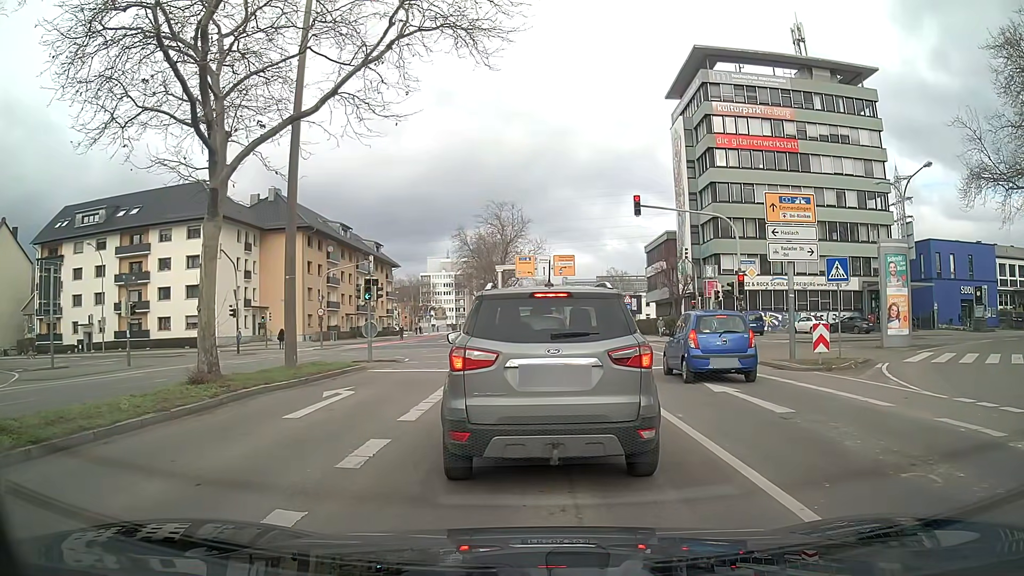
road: secondary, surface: asphalt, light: Day
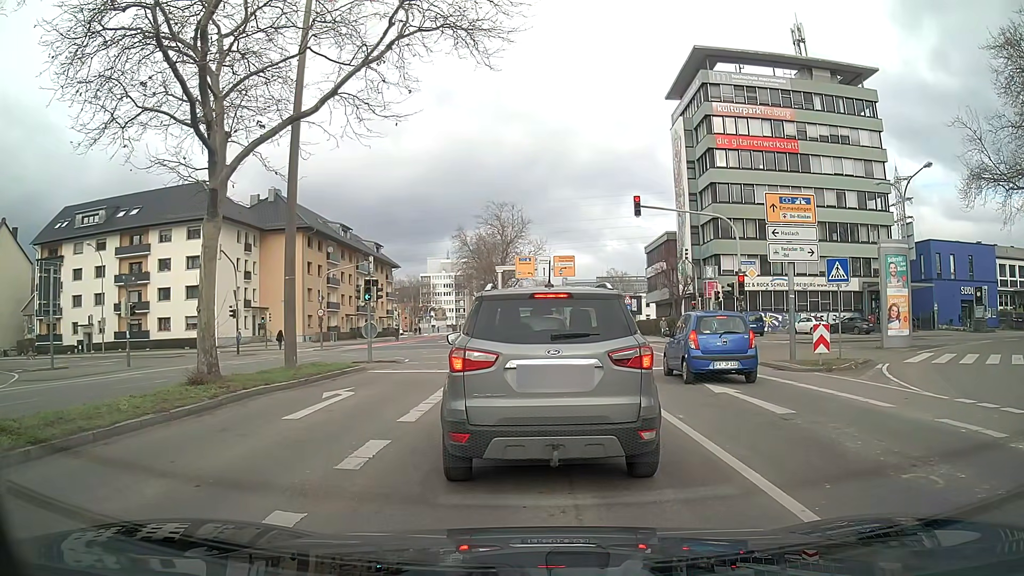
(0.0, +0.1) m; 0°
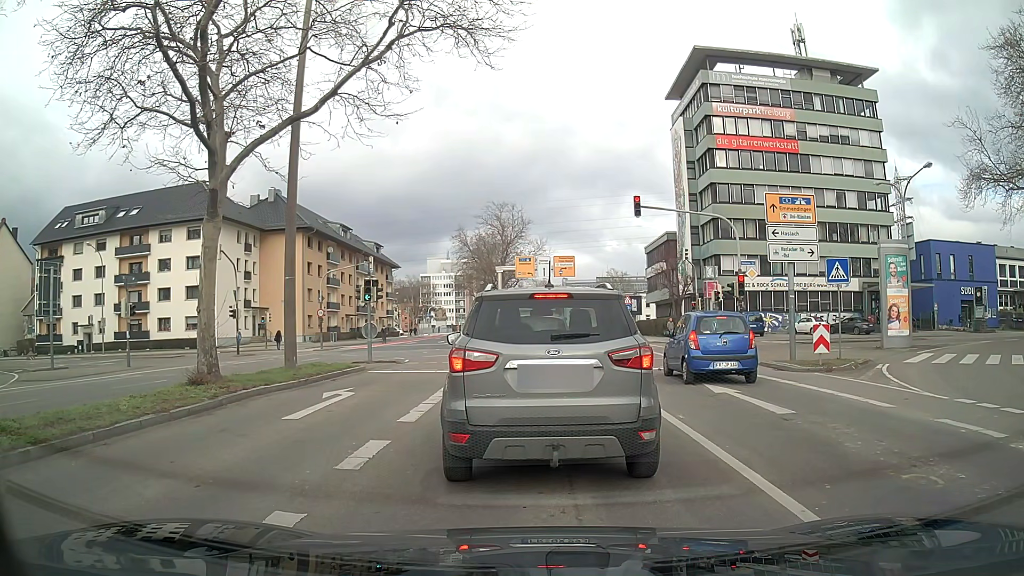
(0.0, 0.0) m; 0°
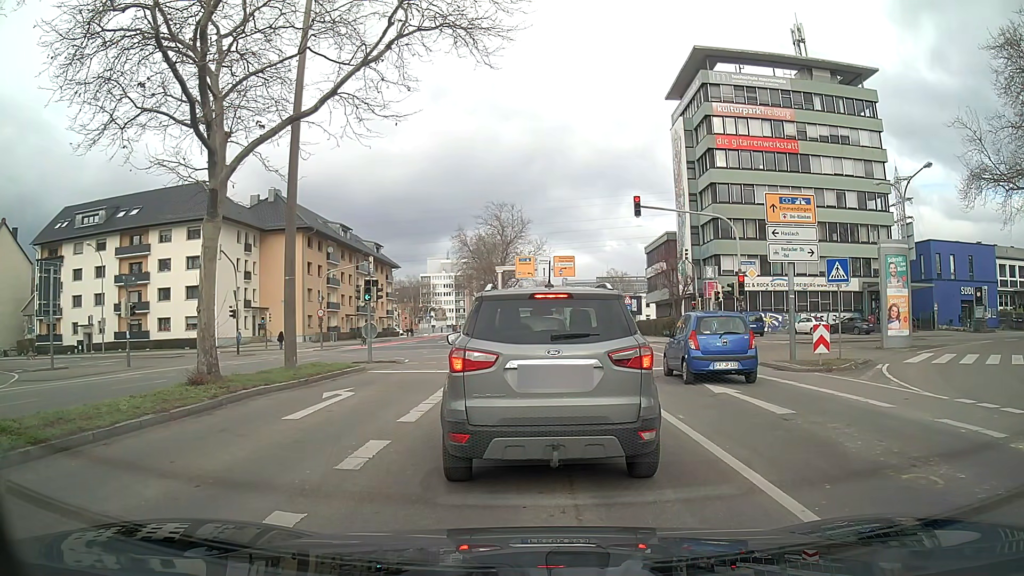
(0.0, 0.0) m; 0°
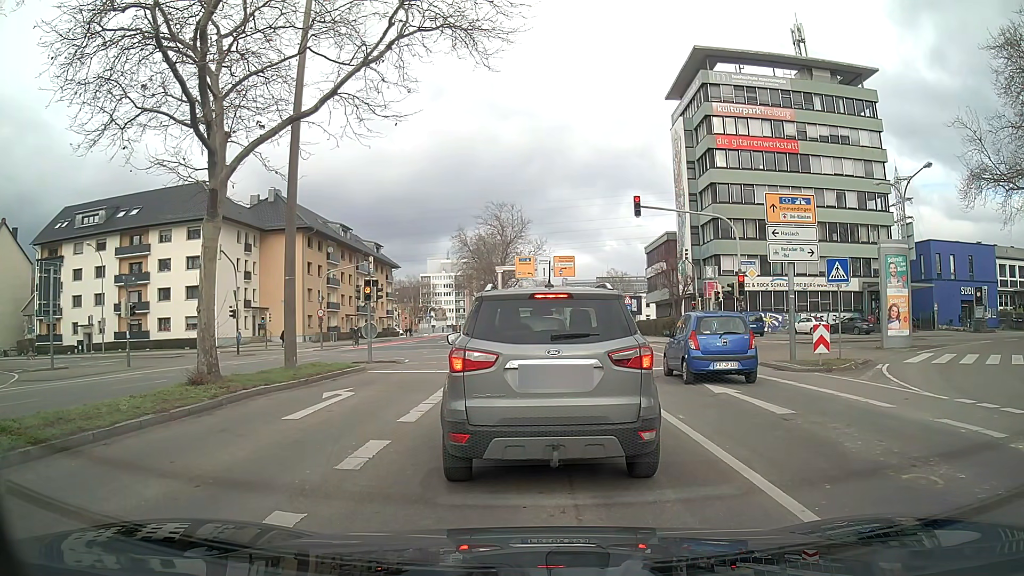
(0.0, 0.0) m; 0°
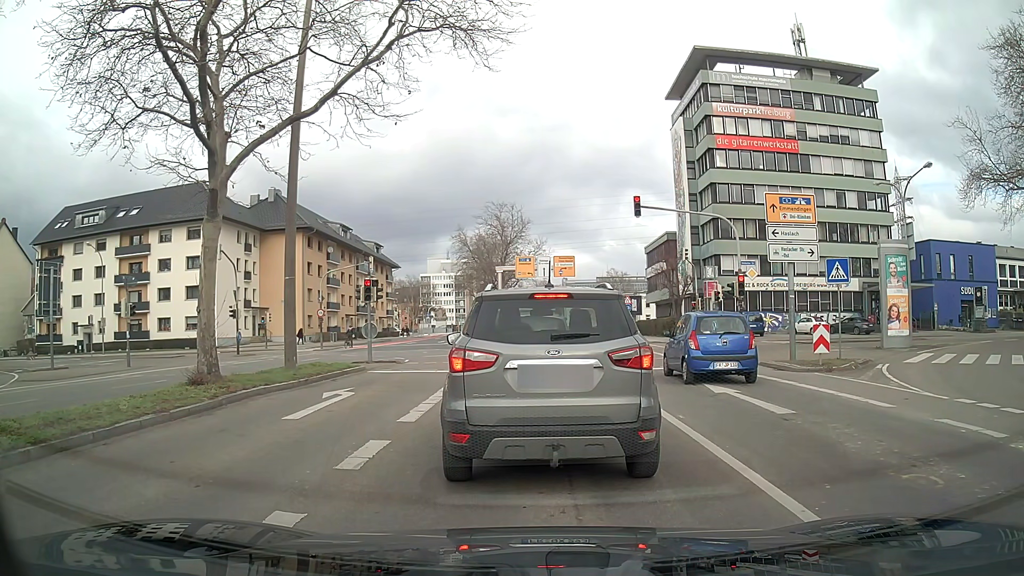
(0.0, 0.0) m; 0°
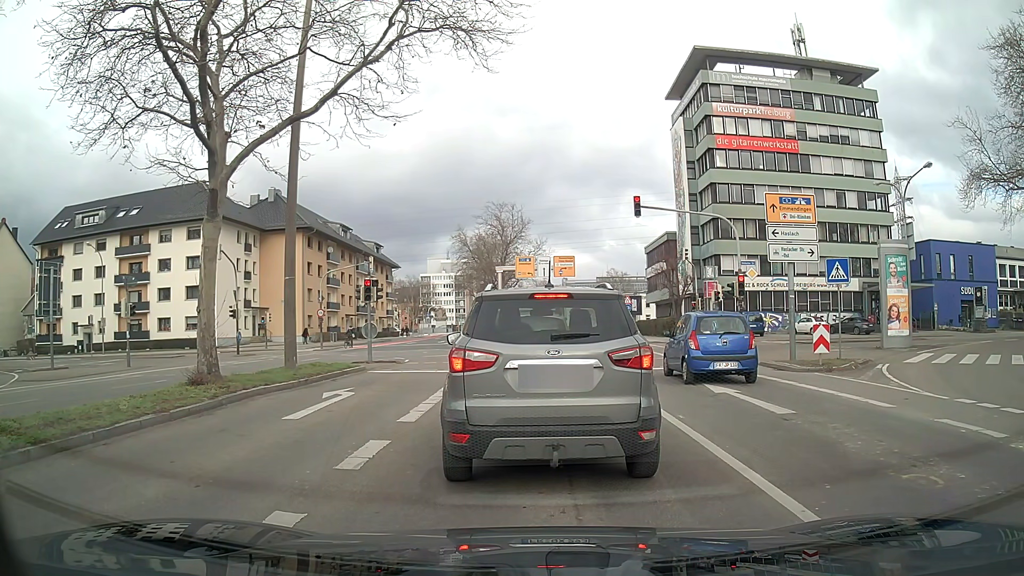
(0.0, 0.0) m; 0°
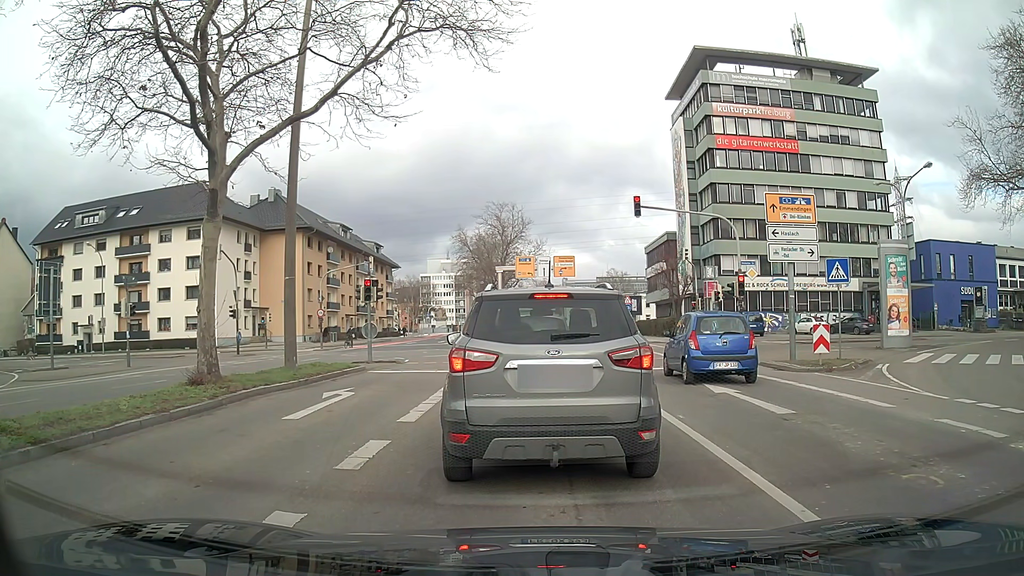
(0.0, 0.0) m; 0°
(0, +10) (0, +20) (0, +30) (0, +40) (0, +50) (0, +60) (0, +70) (-1, +80) (-2, +90) (-3, +100) m
